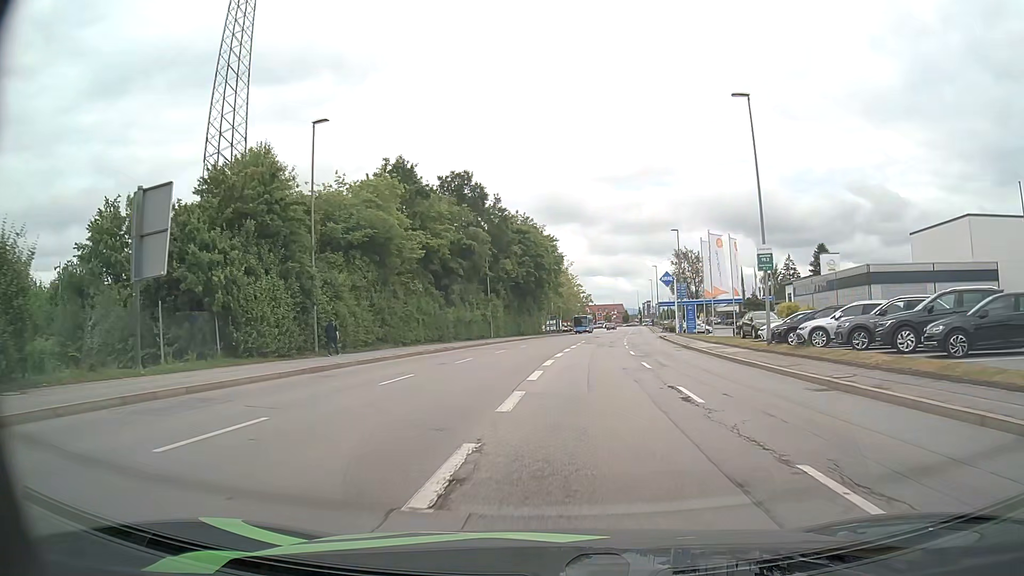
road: tertiary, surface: asphalt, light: Day
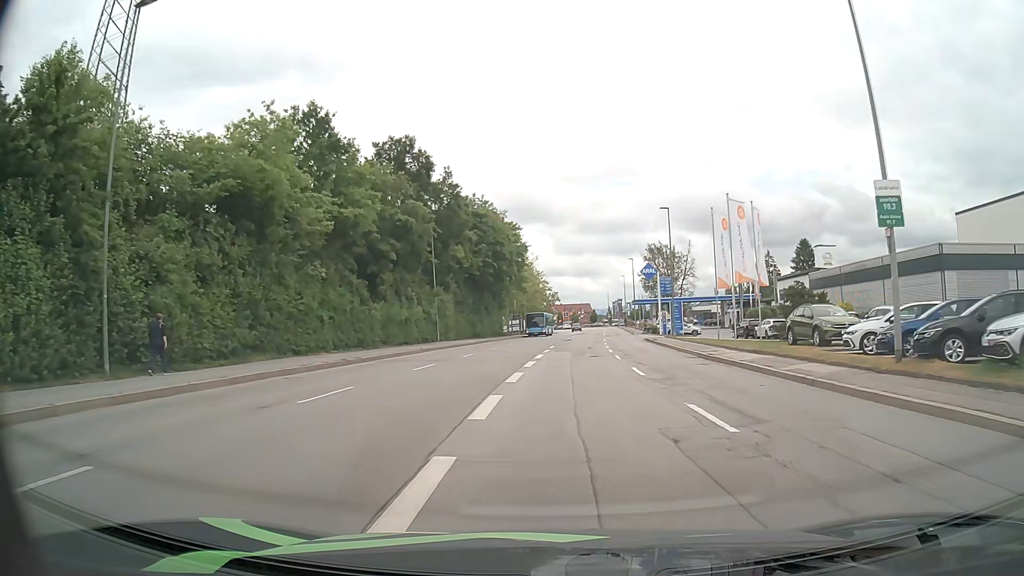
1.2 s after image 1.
(+0.4, +12.9) m; +3°
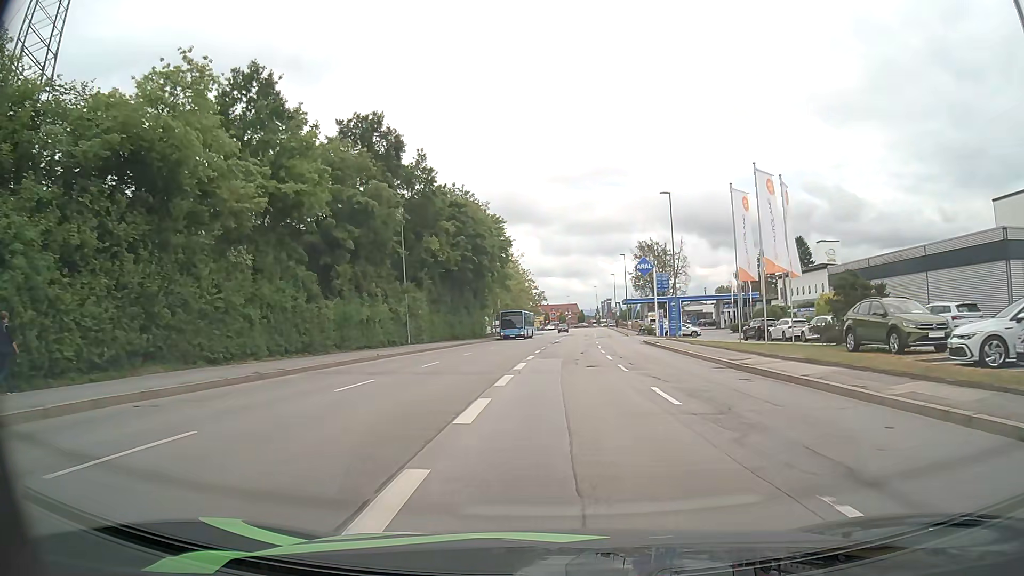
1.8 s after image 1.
(+0.1, +6.6) m; +1°
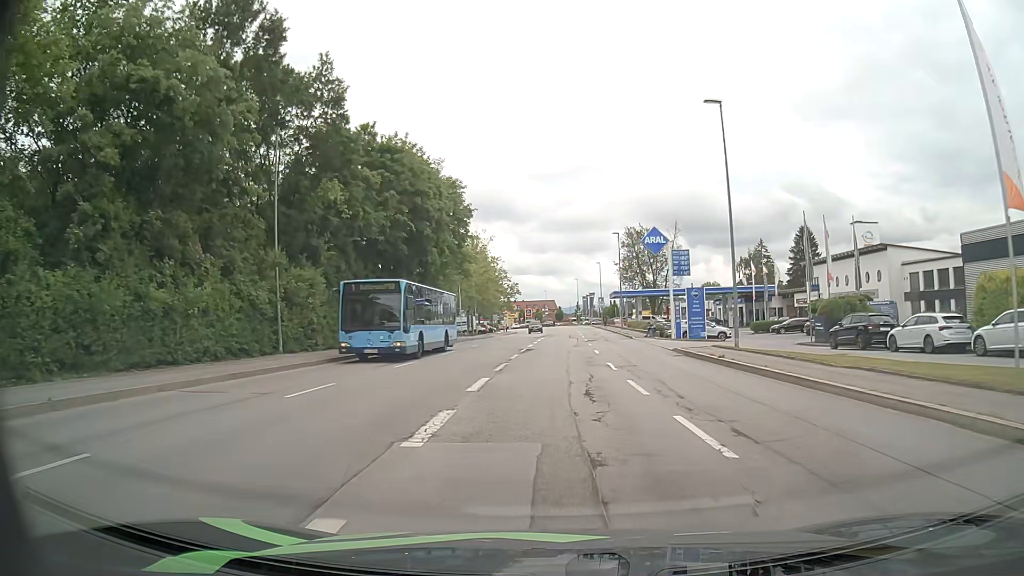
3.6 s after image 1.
(+0.4, +20.0) m; +2°
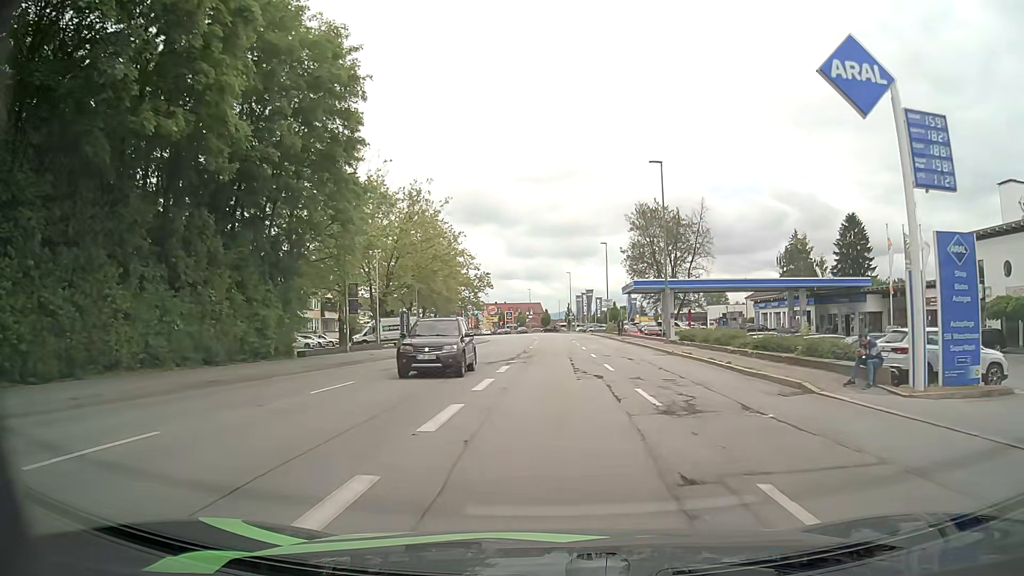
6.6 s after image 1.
(+0.4, +34.4) m; +1°
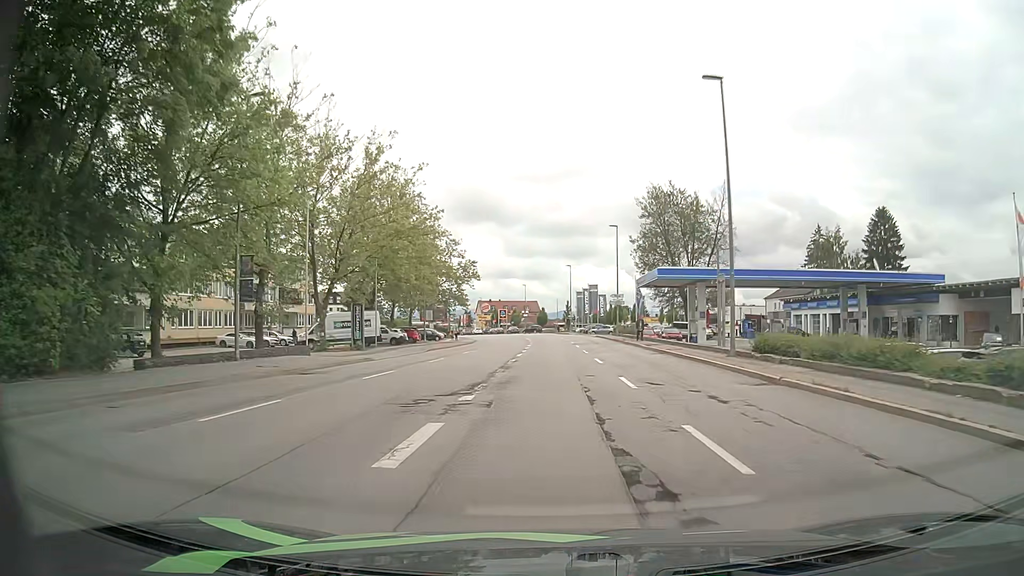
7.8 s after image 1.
(-0.1, +14.0) m; 0°
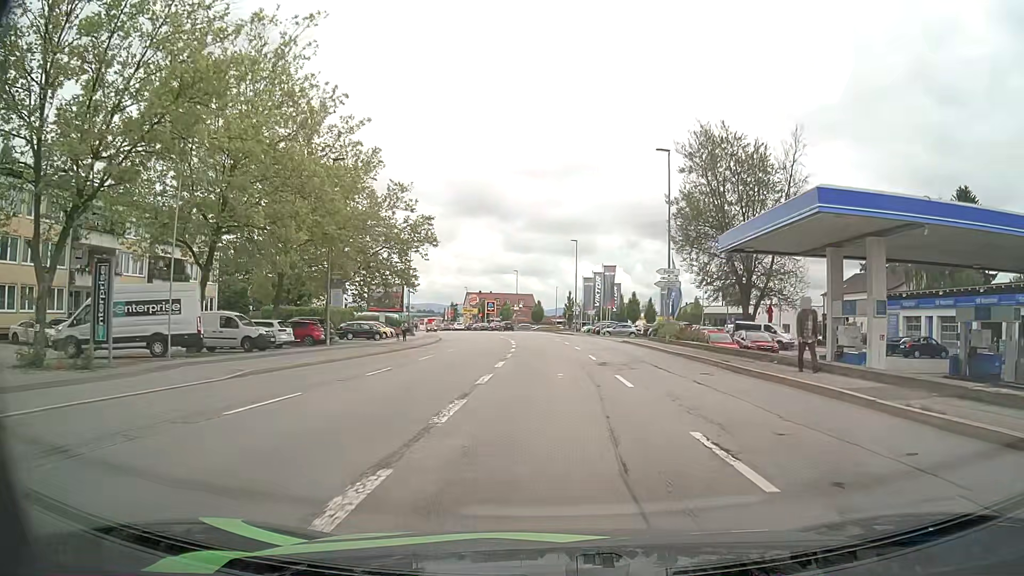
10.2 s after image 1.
(+0.1, +27.6) m; 0°
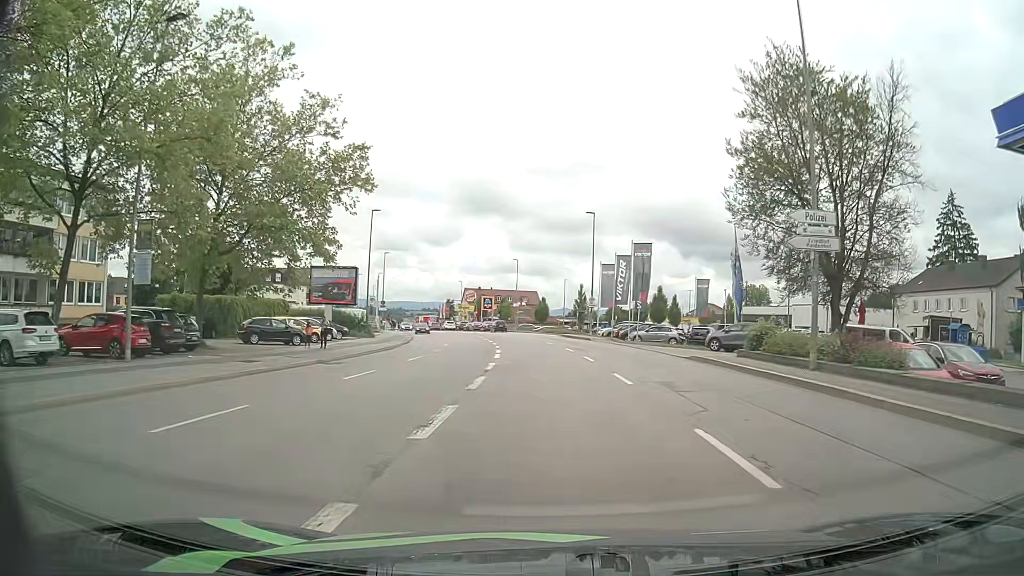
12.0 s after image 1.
(-0.1, +19.1) m; 0°
(0, +10) (0, +20) (-1, +30) (-1, +40) (-3, +50) (-4, +60) (-6, +70) (-8, +79) (-11, +89) (-14, +98) m
